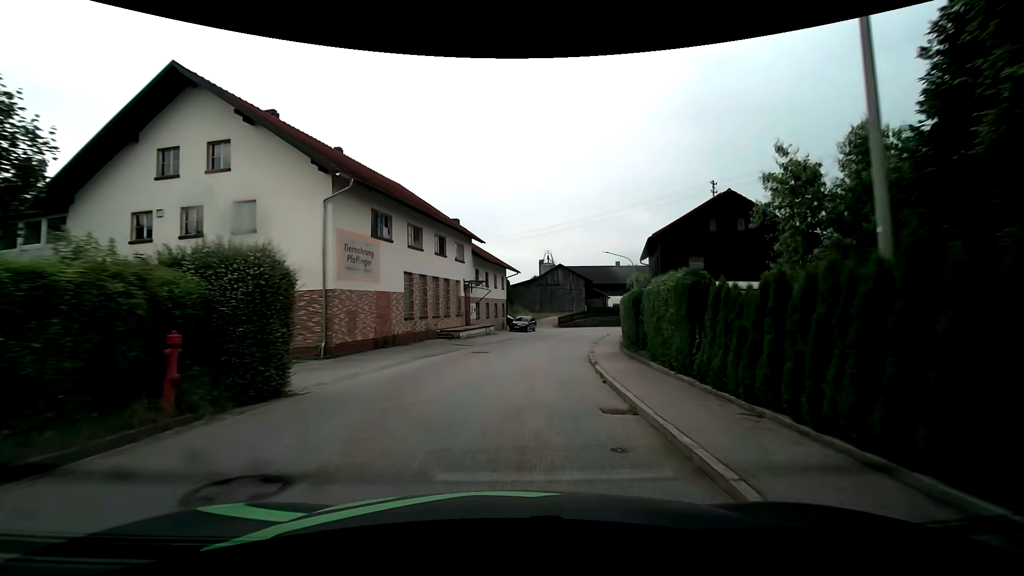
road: tertiary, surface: asphalt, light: Day
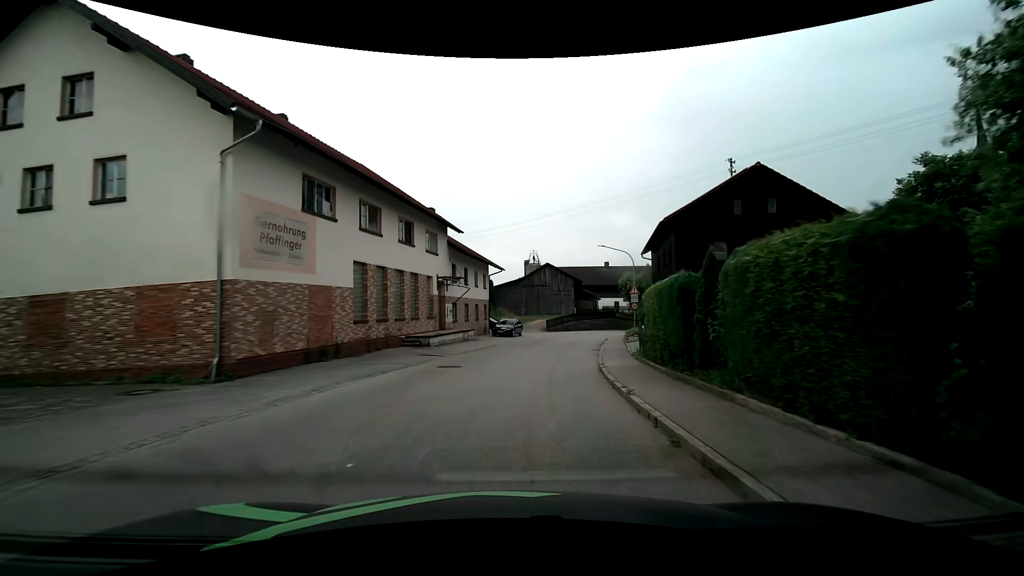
(+0.1, +5.9) m; +2°
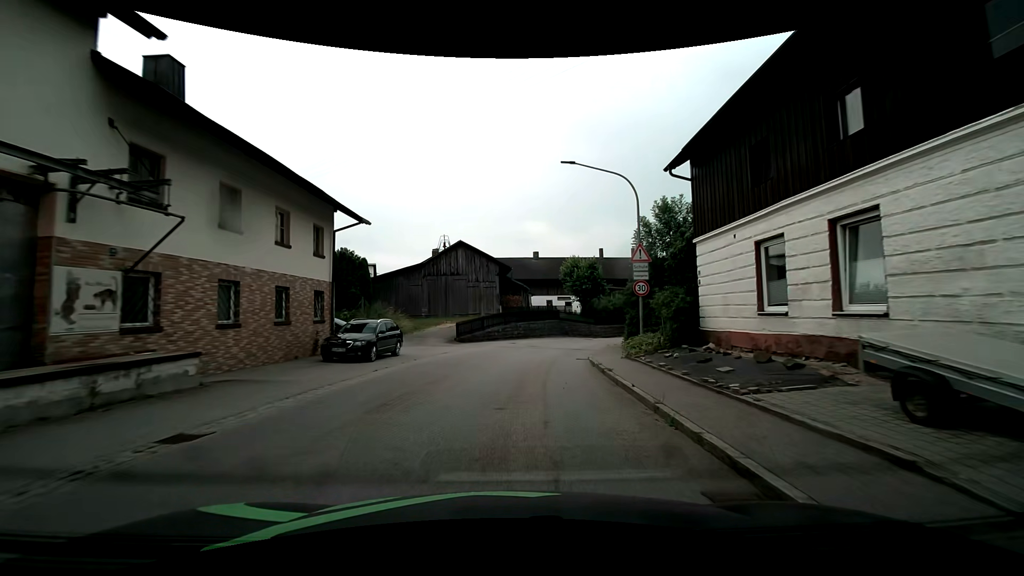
(+2.0, +23.1) m; +9°
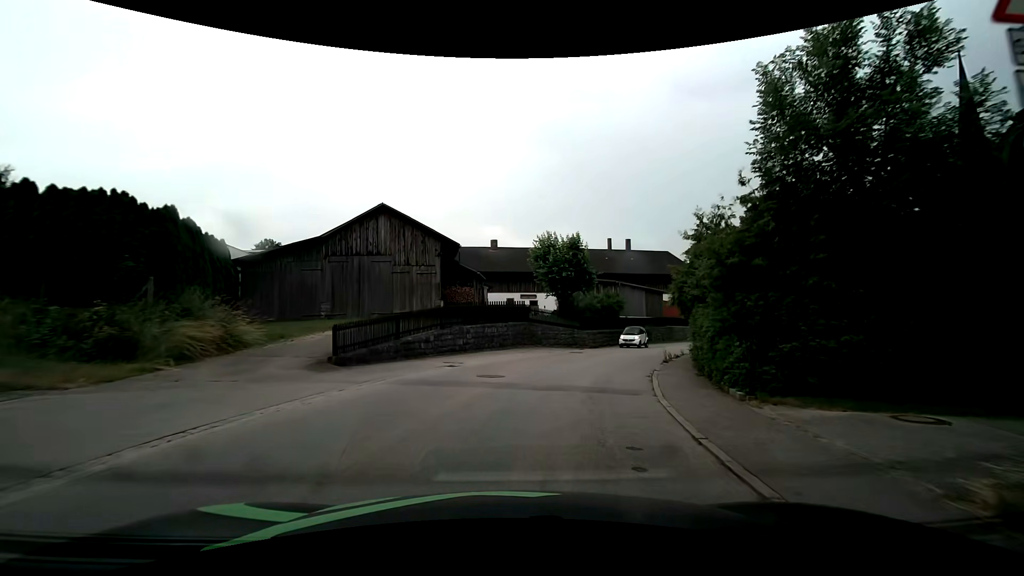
(+0.6, +16.0) m; +4°
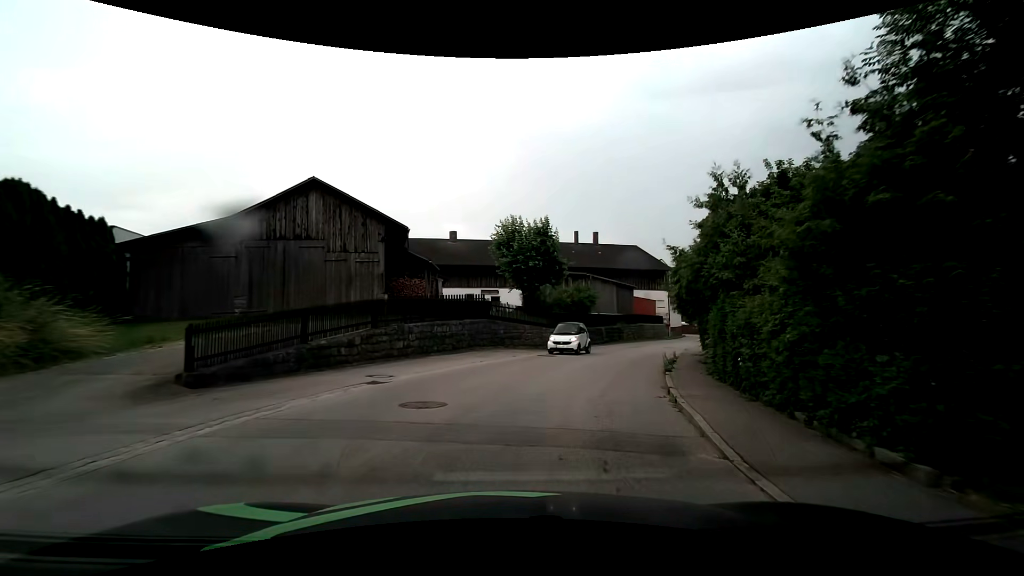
(+0.2, +5.0) m; +5°
(+1, +10) (+4, +20) (+7, +29) (+12, +38) (+16, +47) (+21, +56) (+26, +64) (+30, +74) (+34, +83) (+37, +92) m
